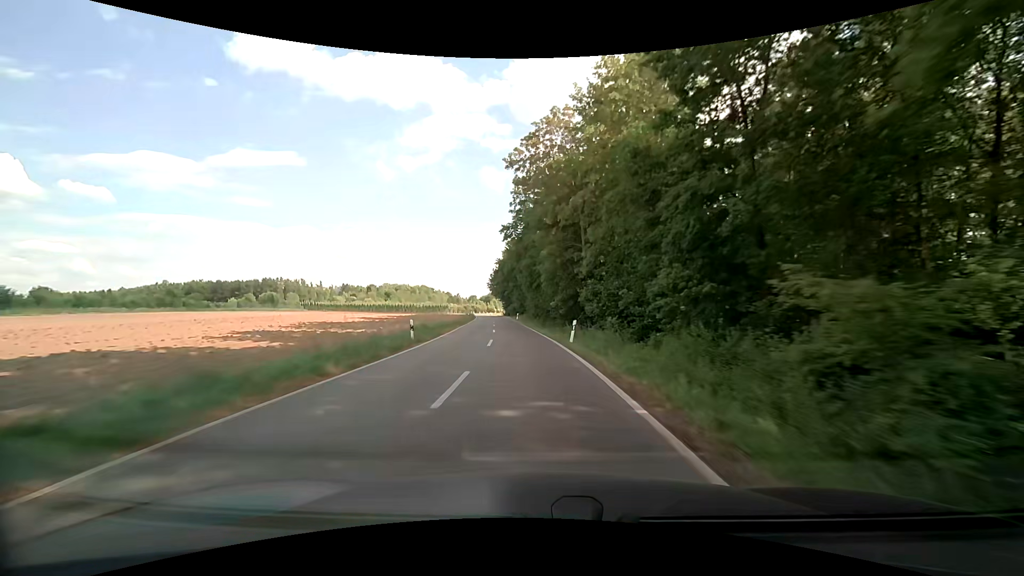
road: unclassified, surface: asphalt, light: Day
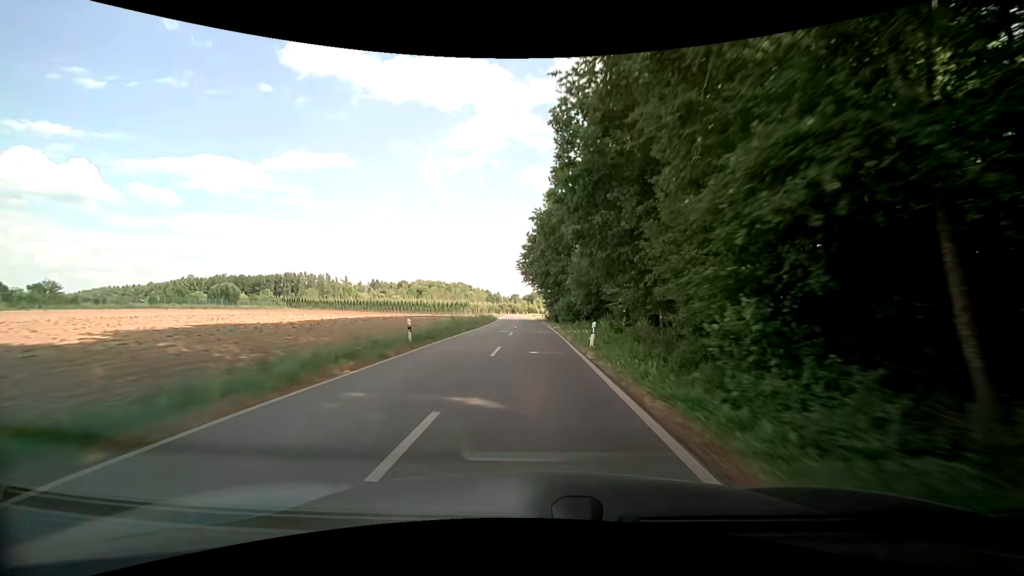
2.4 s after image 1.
(-3.4, +53.0) m; -6°
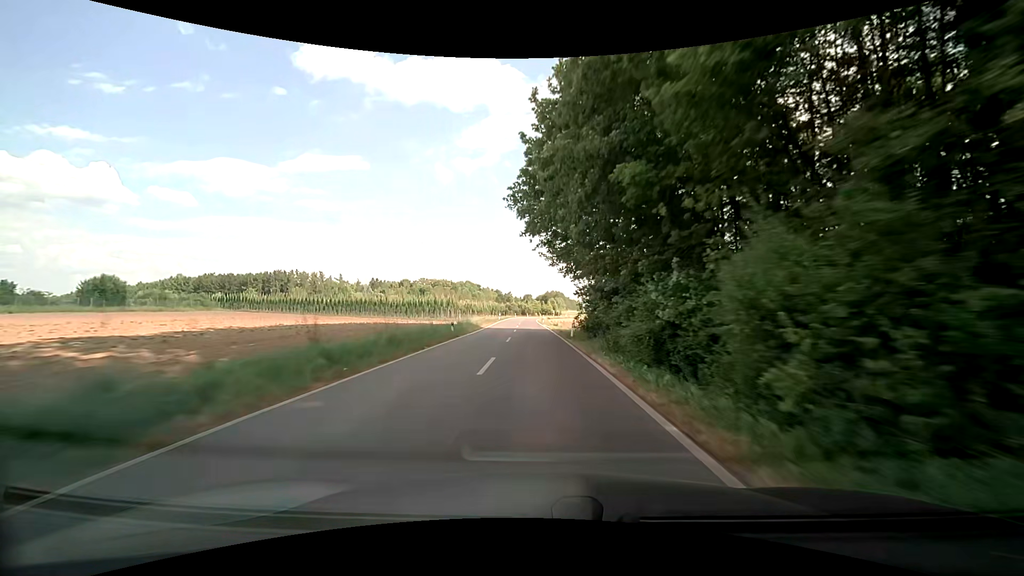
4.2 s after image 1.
(-0.3, +40.2) m; -1°
(0, +10) (0, +20) (0, +30) (0, +40) (-1, +50) (-1, +60) (-1, +70) (-1, +80) (-1, +90) (-1, +100) m
